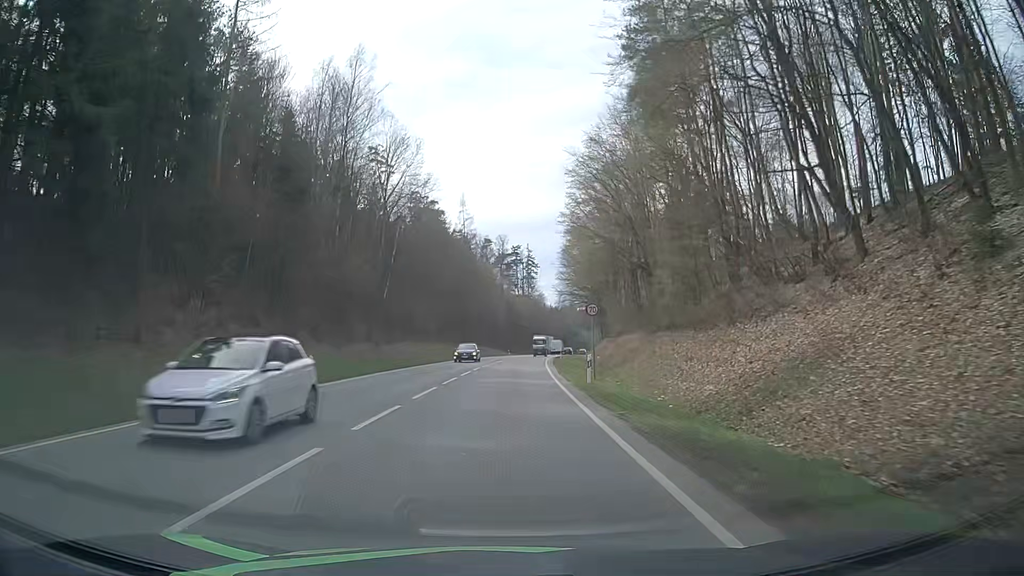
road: secondary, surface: asphalt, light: Day
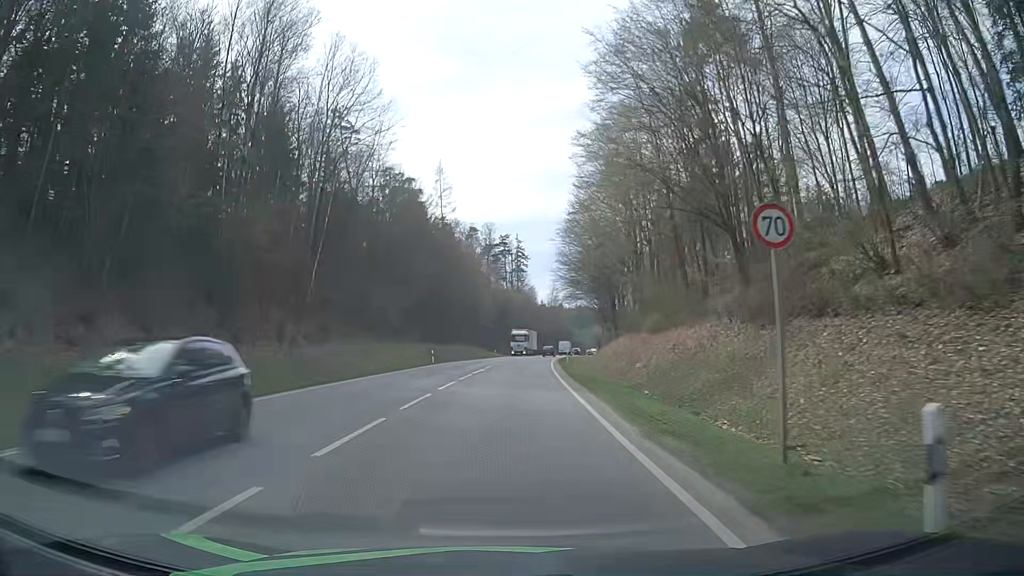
(+0.1, +20.6) m; +1°
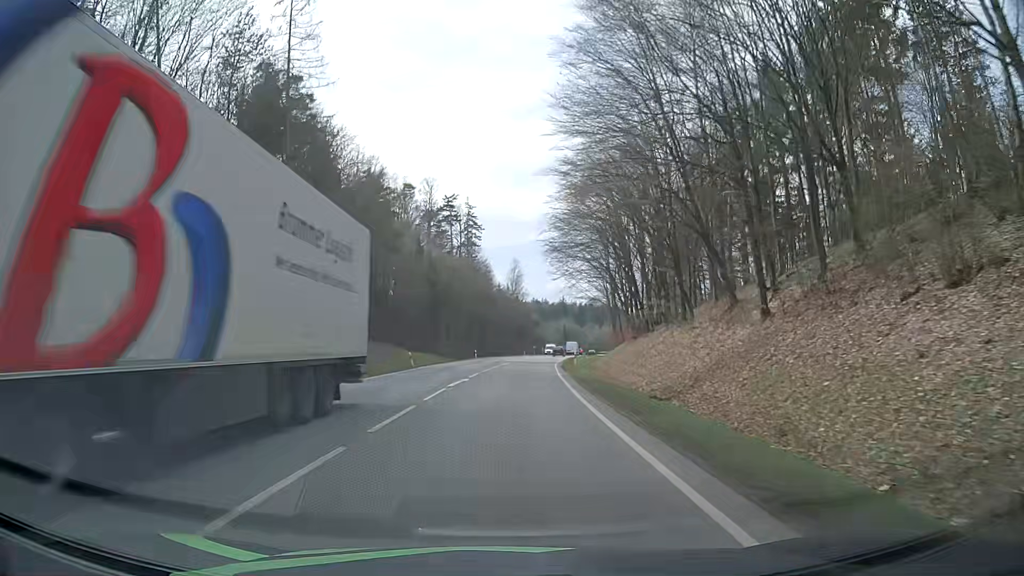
(+1.7, +51.3) m; +4°
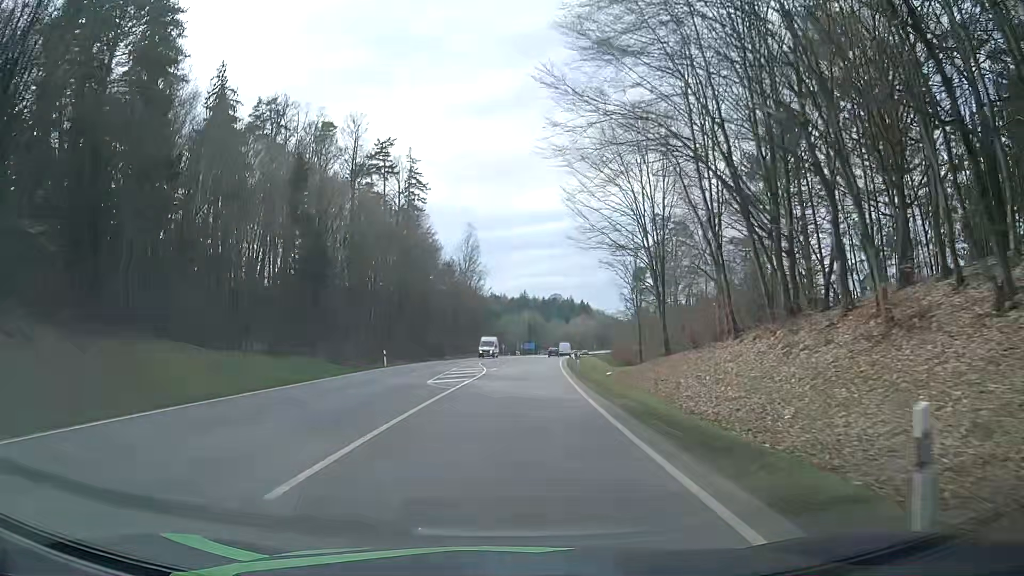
(+1.0, +41.0) m; +3°
